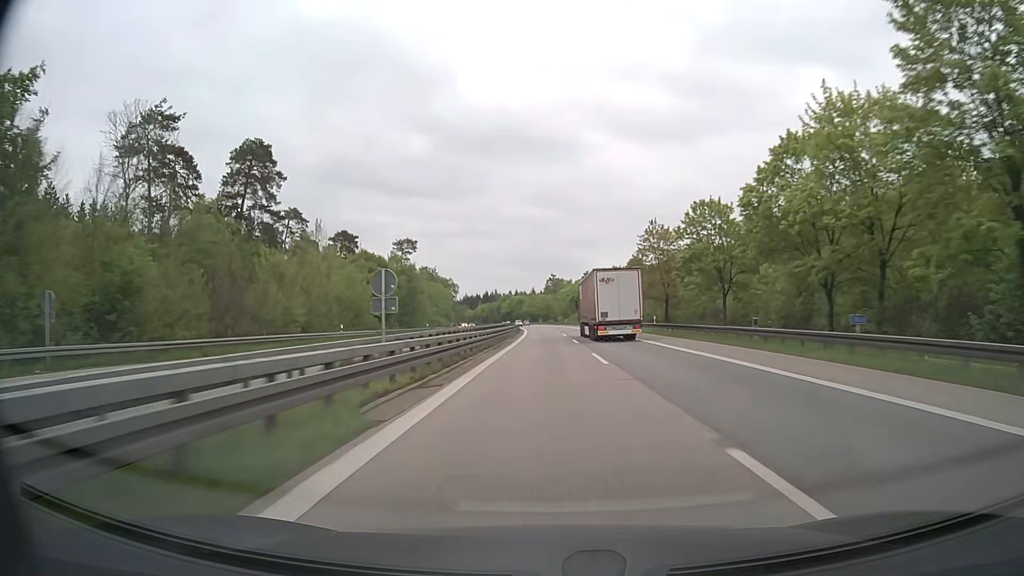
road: motorway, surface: asphalt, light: Day
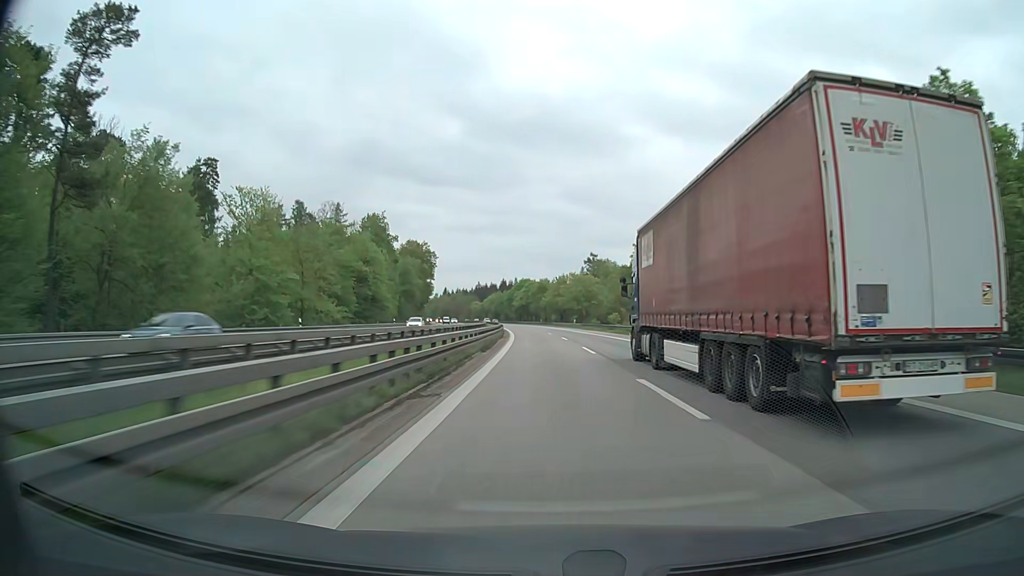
(-1.3, +103.0) m; -2°
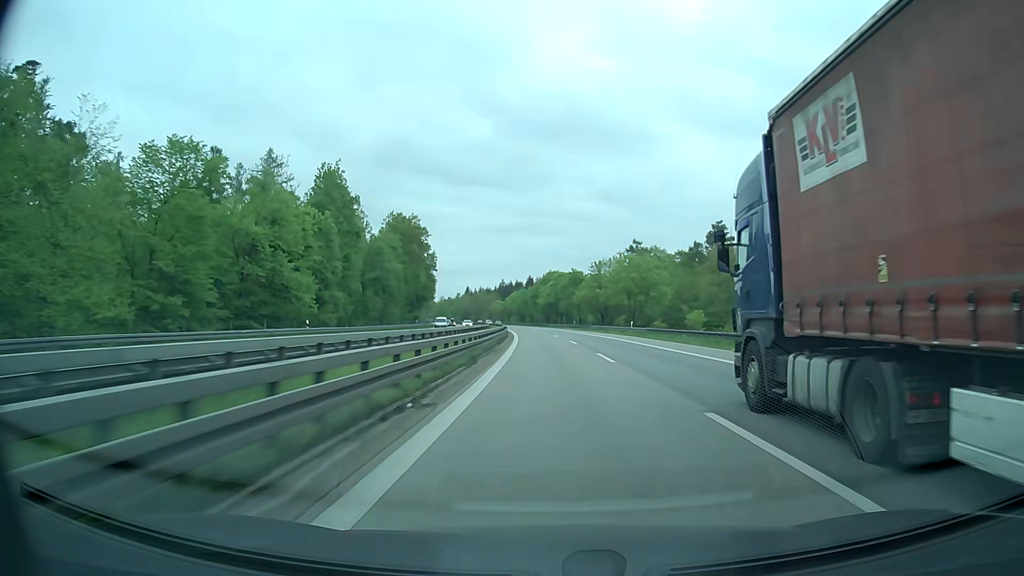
(-0.8, +41.2) m; -2°
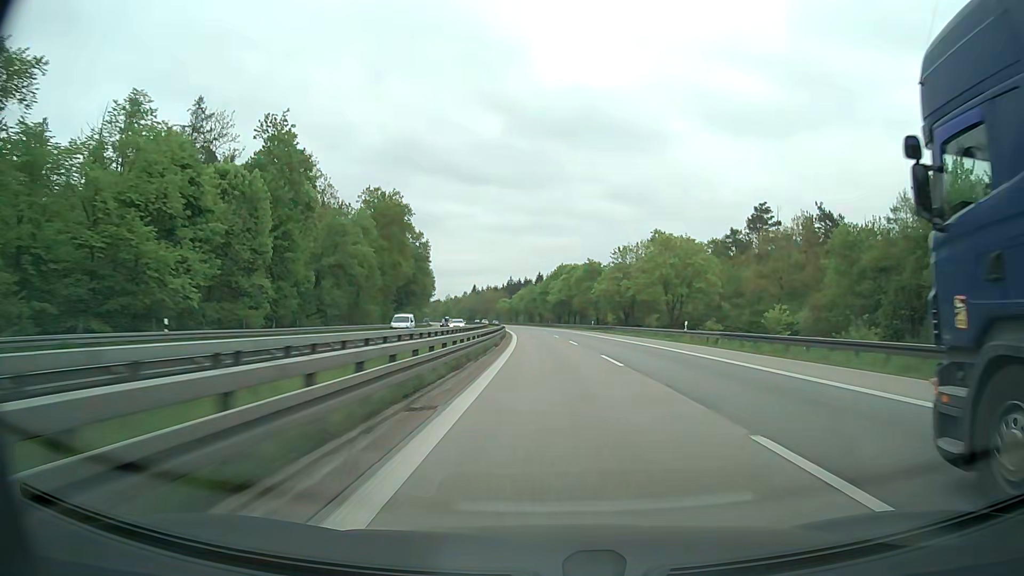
(-0.2, +20.6) m; -1°
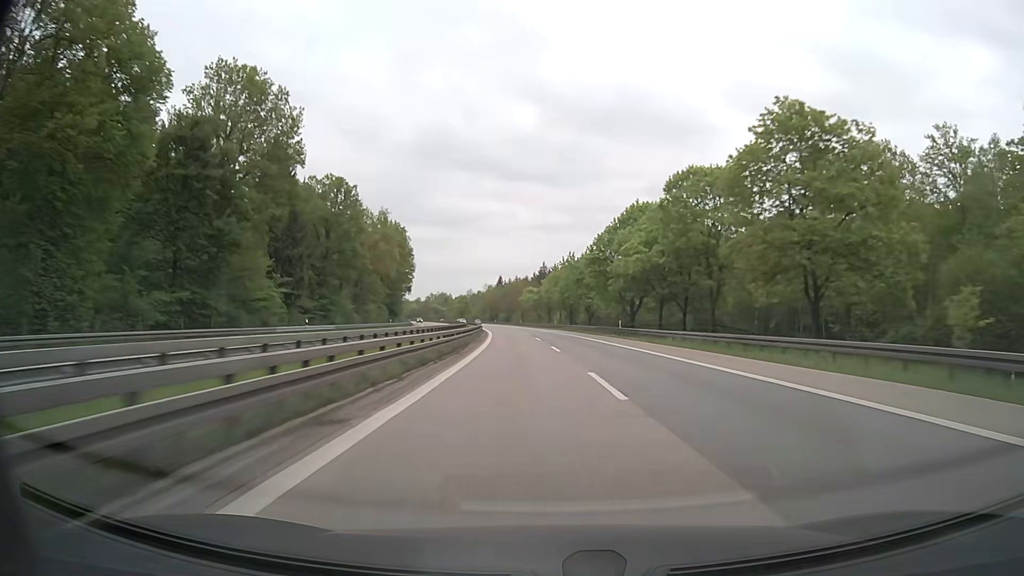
(-2.2, +82.4) m; -3°
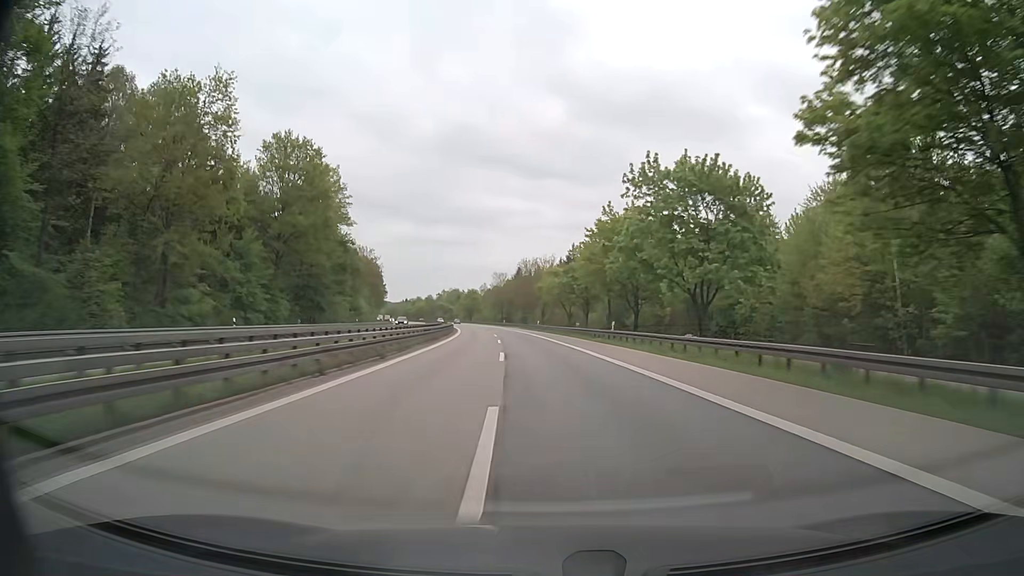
(-1.2, +61.9) m; -2°
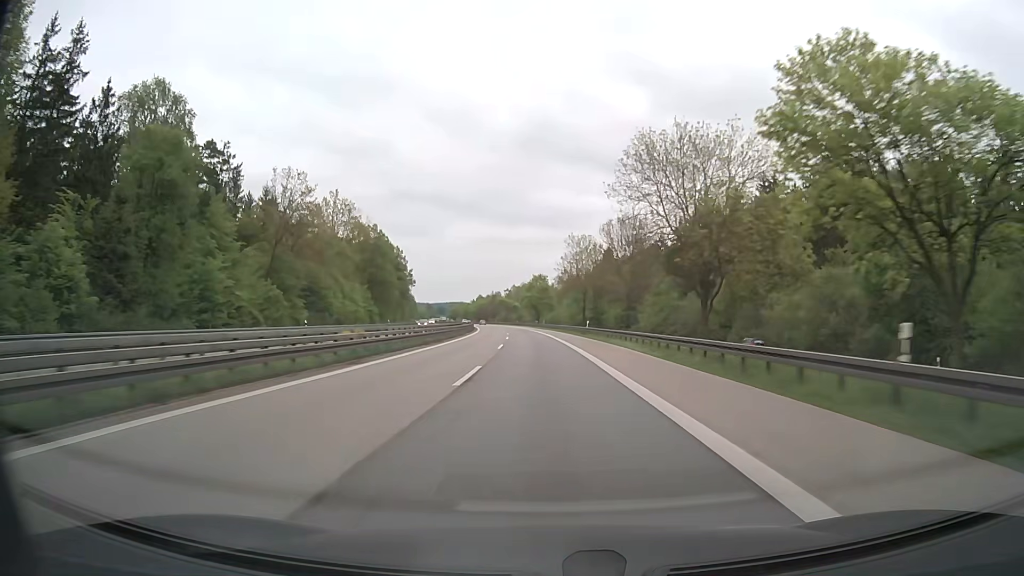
(-4.9, +82.4) m; -7°
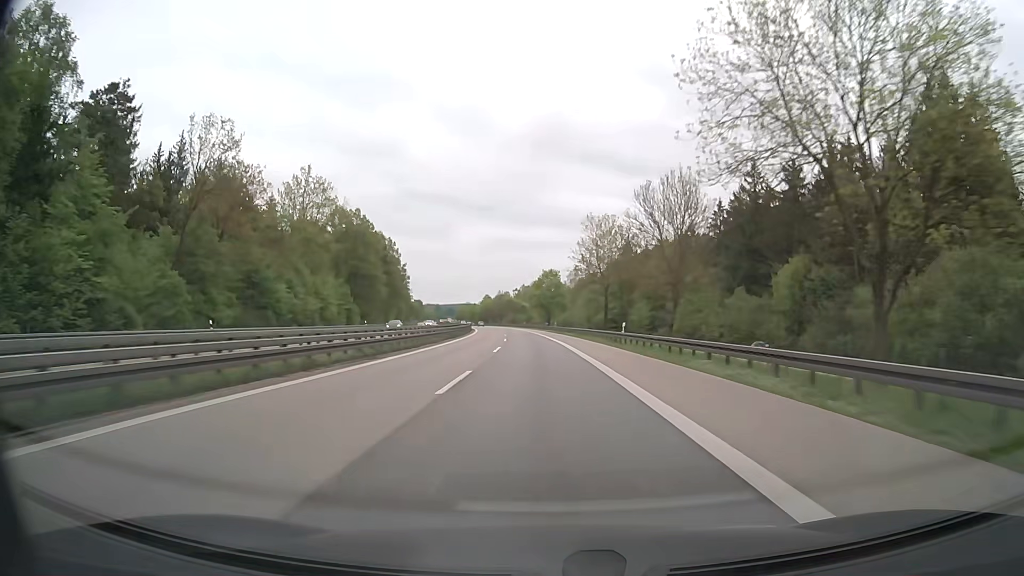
(-0.2, +20.7) m; -1°
(0, +10) (0, +20) (-1, +30) (-1, +40) (-1, +50) (-2, +60) (-3, +70) (-3, +80) (-4, +90) (-5, +100) m
